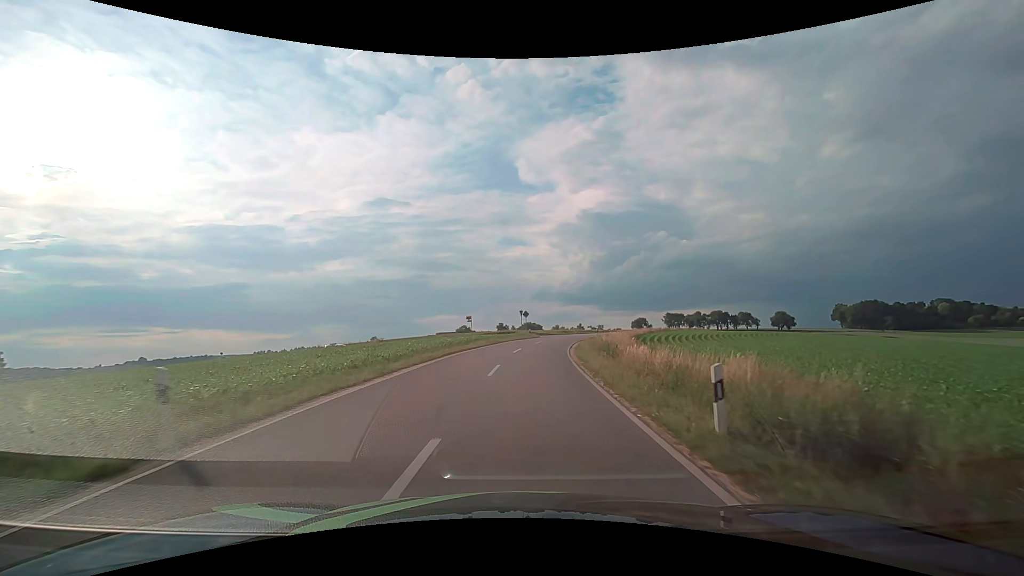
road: tertiary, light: Day
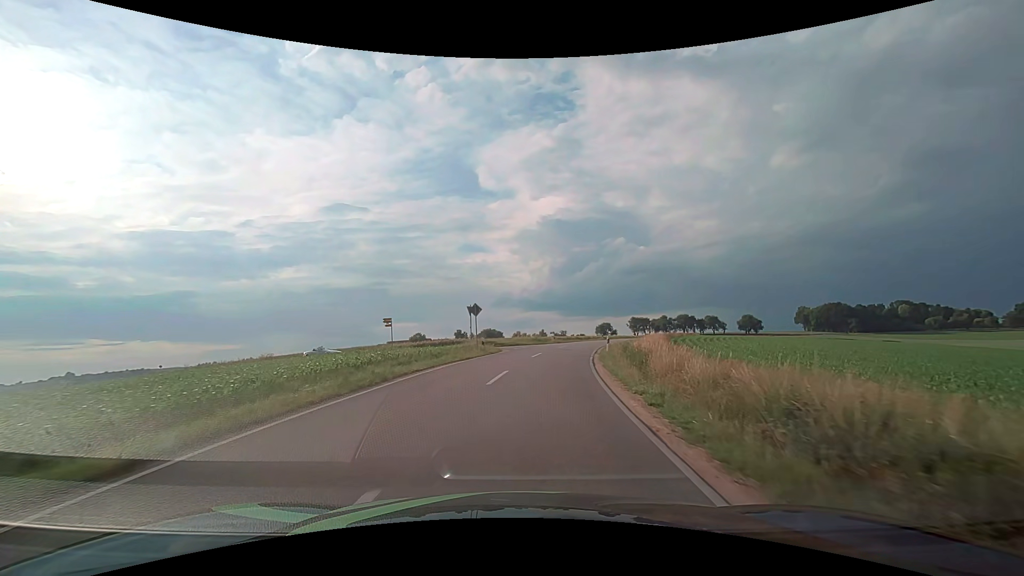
(+0.8, +25.6) m; +4°
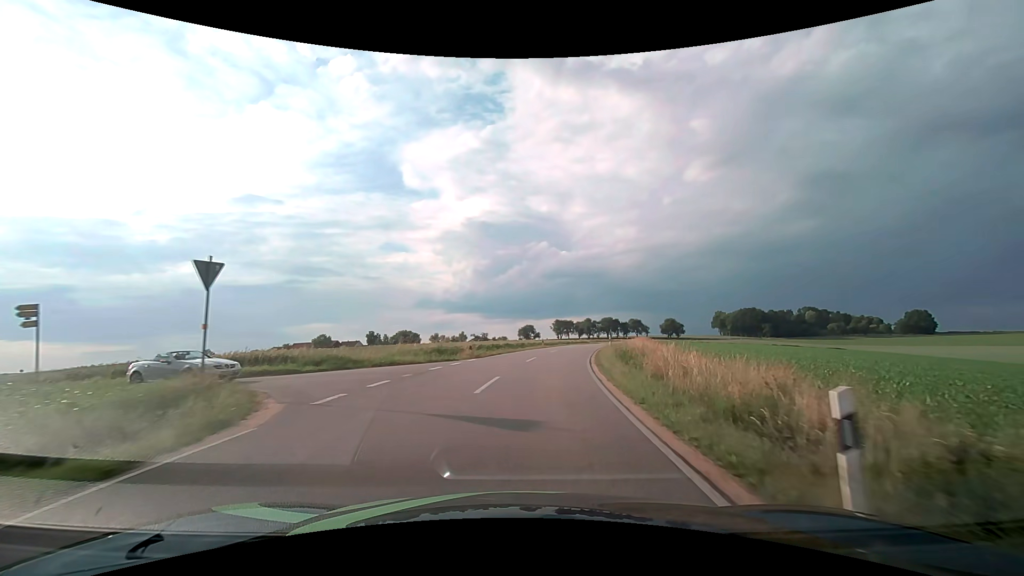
(+1.8, +25.2) m; +9°
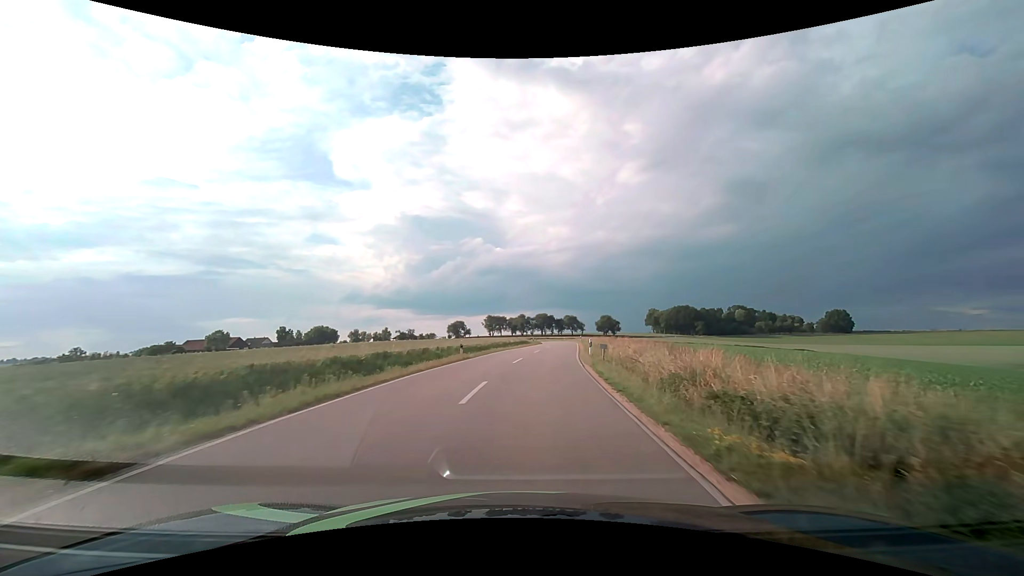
(+1.9, +25.5) m; +8°
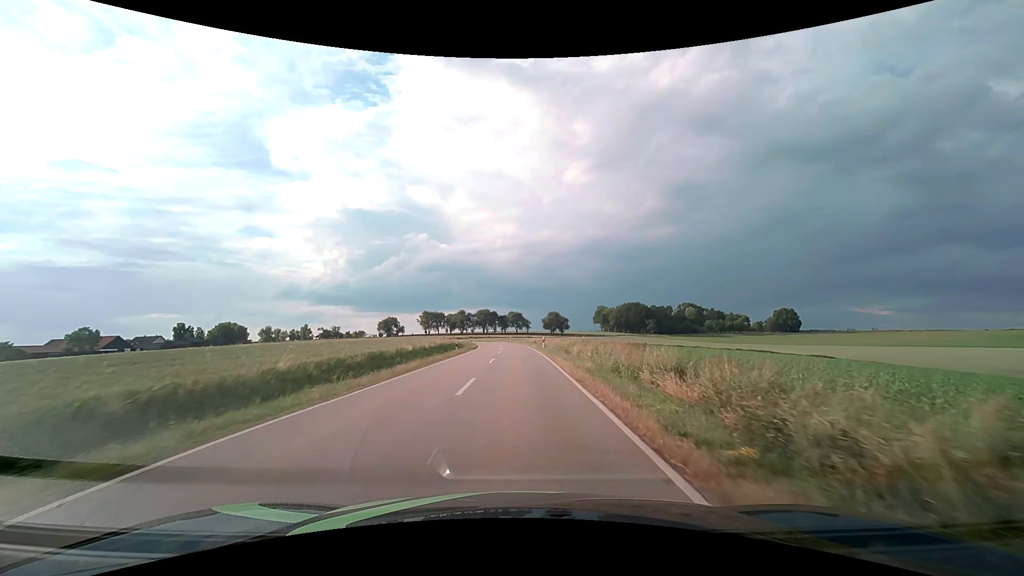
(+2.6, +34.7) m; +7°
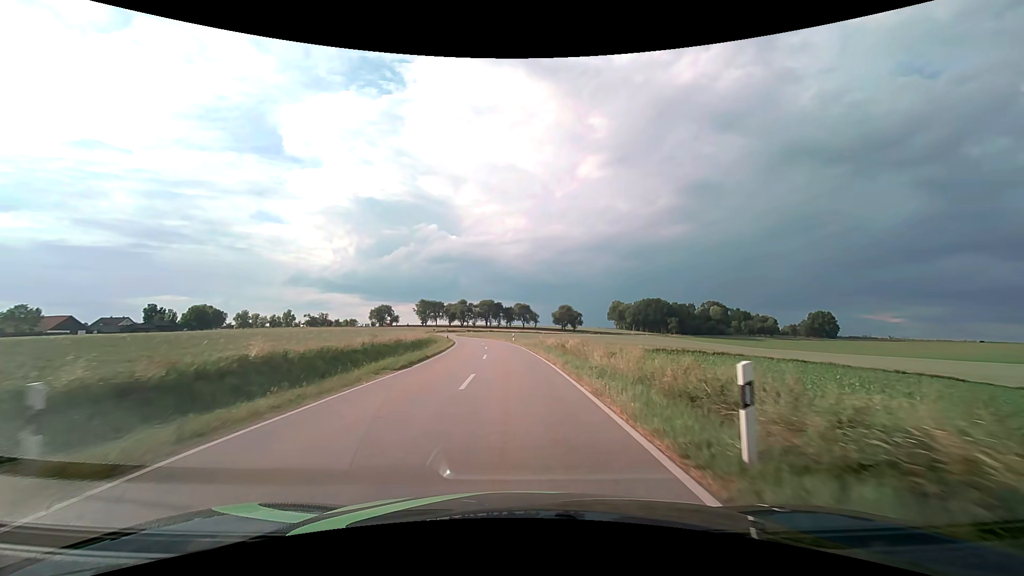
(-0.1, +35.7) m; -1°
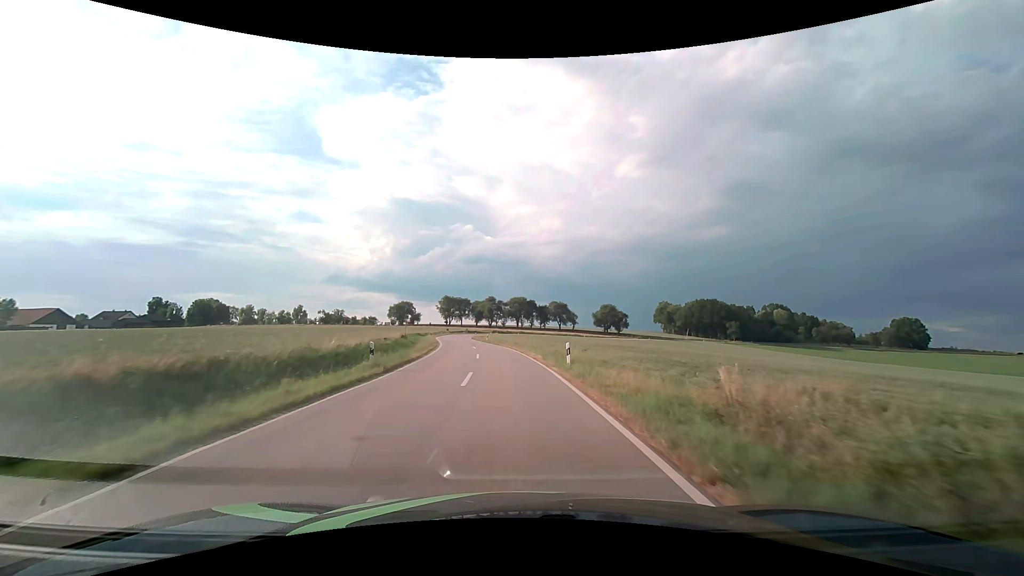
(-1.0, +35.5) m; -4°
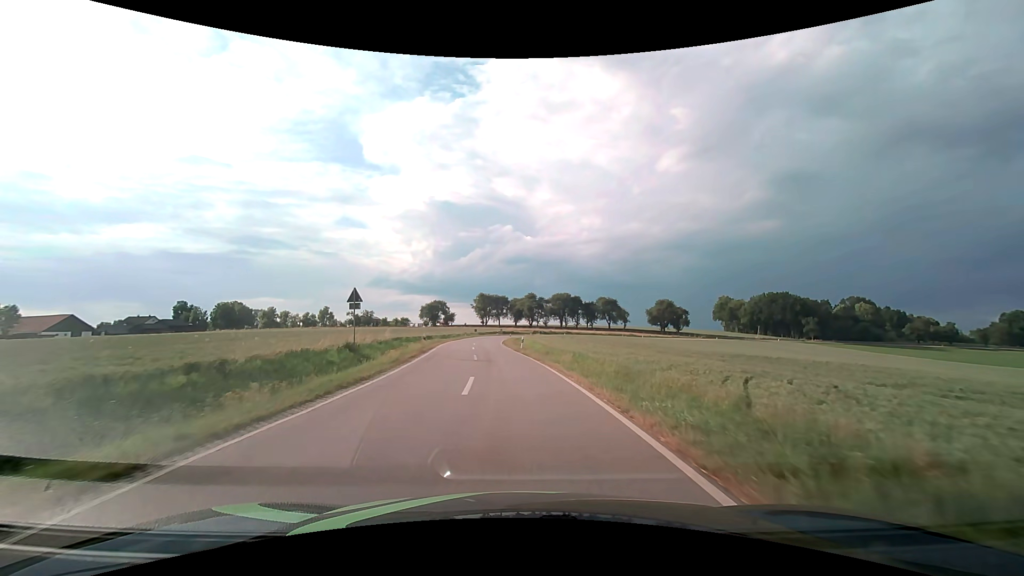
(-1.0, +26.4) m; -5°
(0, +10) (-1, +20) (-1, +30) (-2, +40) (-3, +50) (-4, +60) (-4, +70) (-4, +80) (-4, +90) (-2, +100) m
